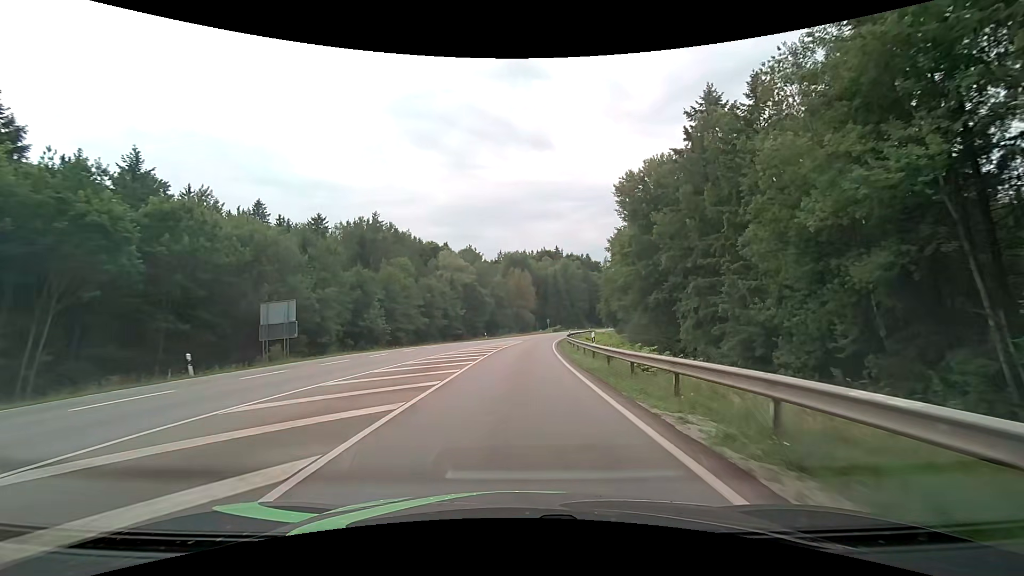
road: secondary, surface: asphalt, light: Day
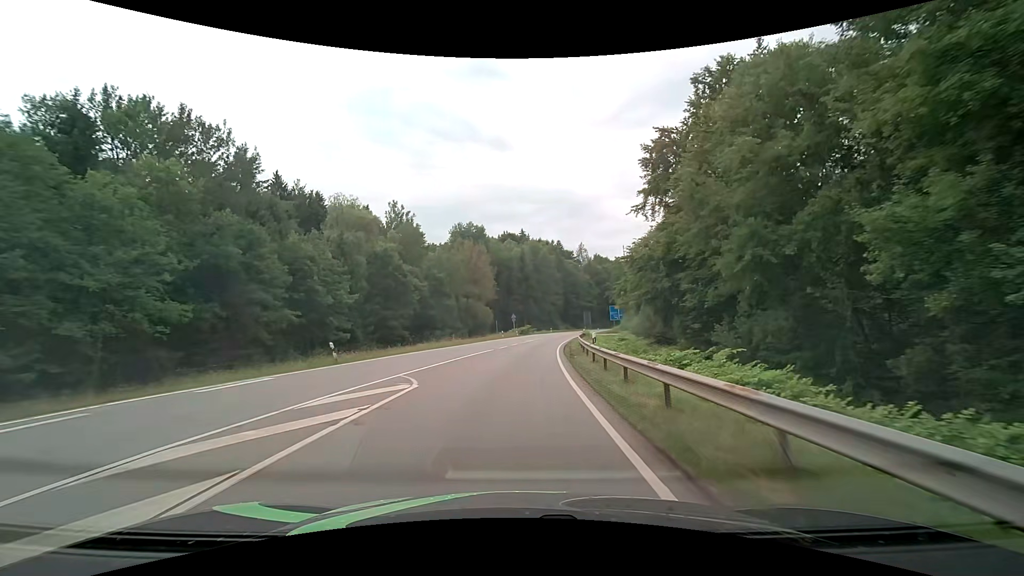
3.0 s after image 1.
(+1.8, +46.2) m; +5°
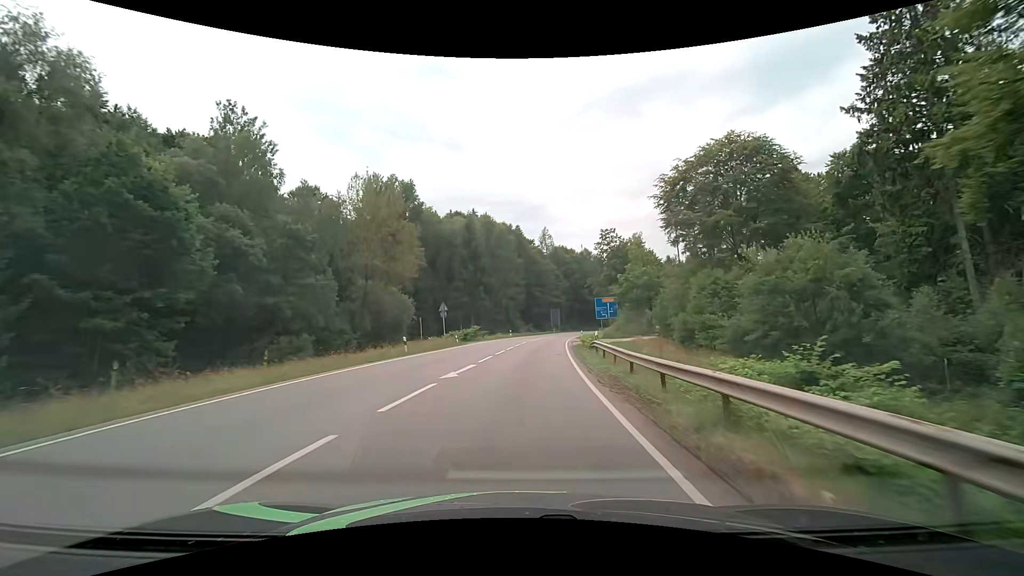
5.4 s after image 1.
(+1.3, +38.0) m; +5°
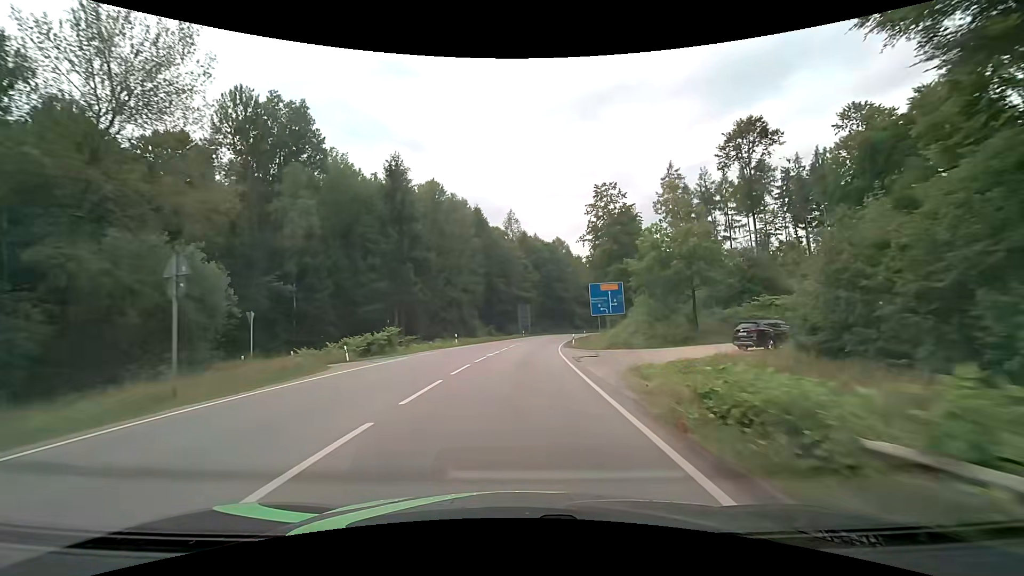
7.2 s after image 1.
(+1.2, +29.1) m; +4°
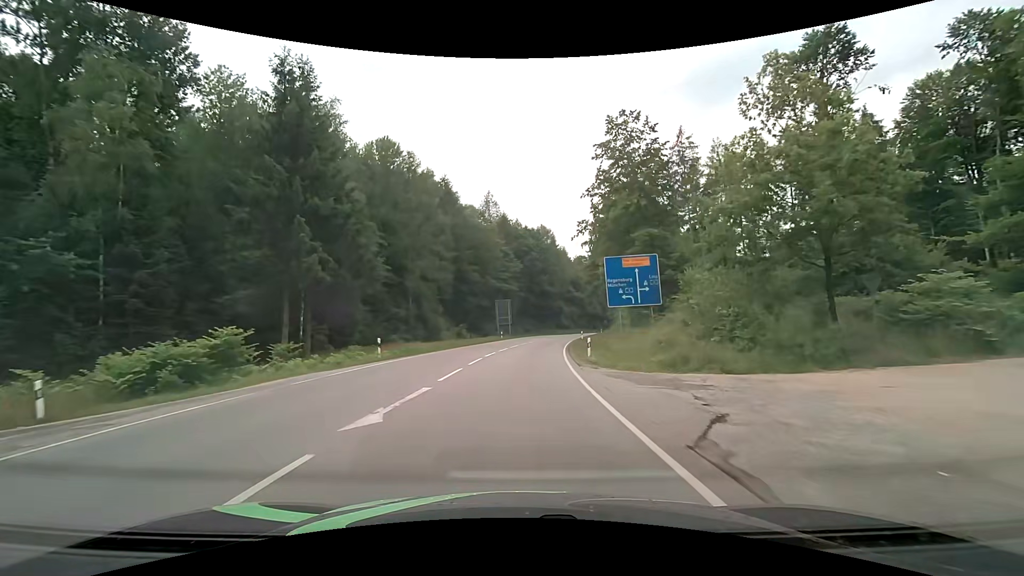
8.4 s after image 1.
(+0.4, +19.6) m; +2°
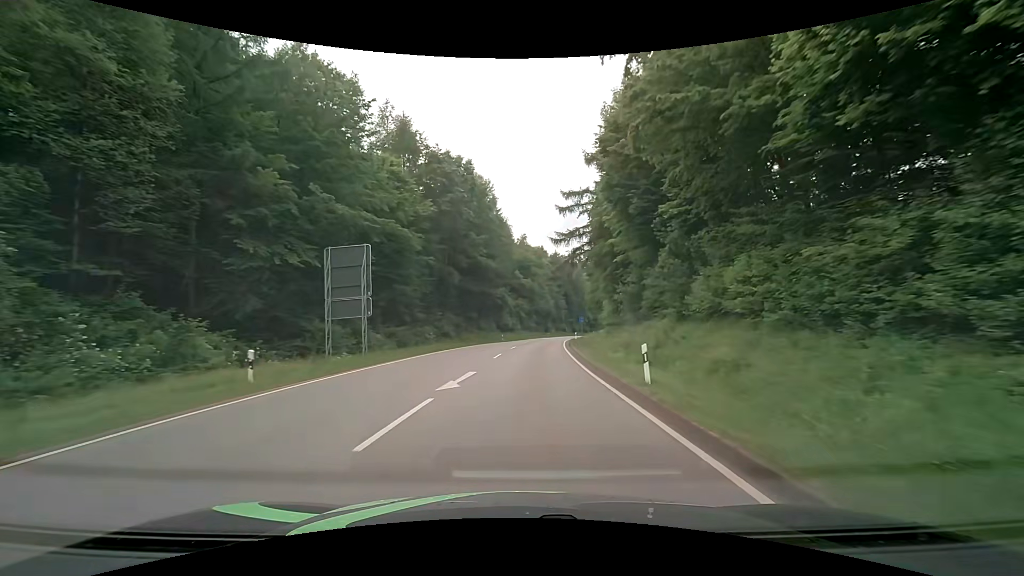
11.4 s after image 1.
(+2.8, +50.0) m; +7°
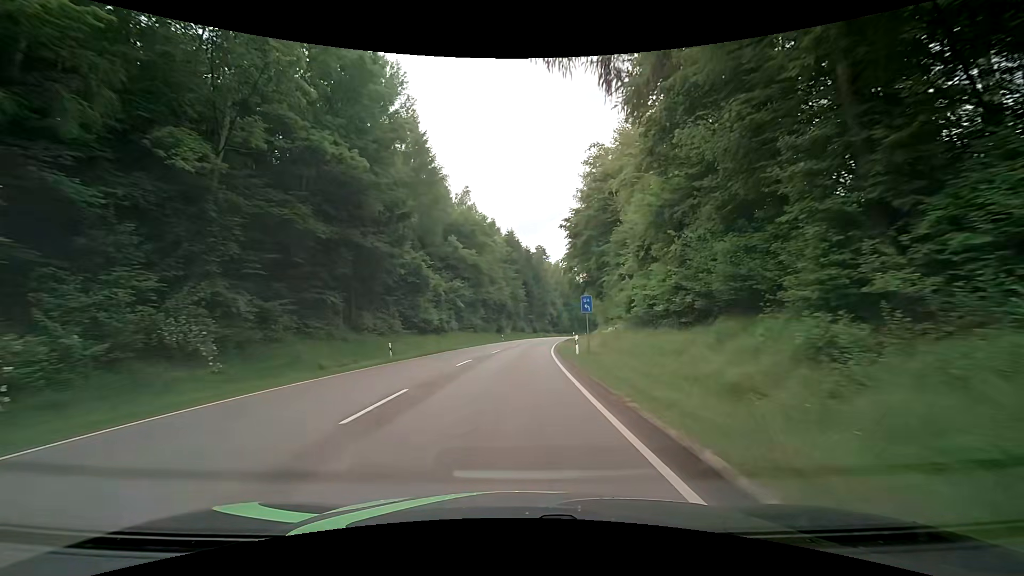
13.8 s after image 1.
(+2.5, +40.9) m; +5°
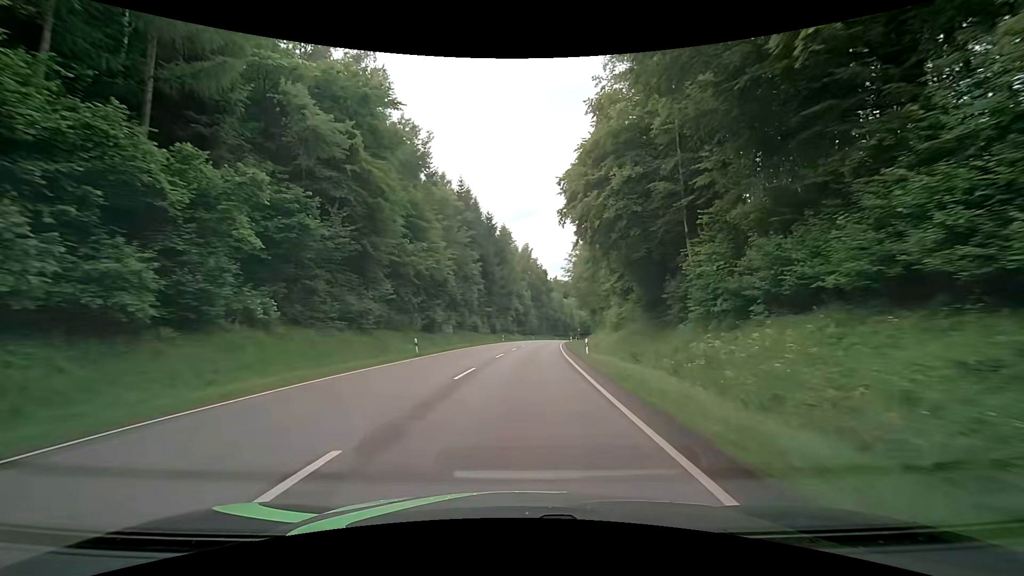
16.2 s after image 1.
(+1.7, +41.9) m; +4°
(0, +10) (+1, +20) (+1, +30) (+2, +40) (+3, +50) (+4, +60) (+5, +70) (+6, +80) (+7, +90) (+9, +100) m
